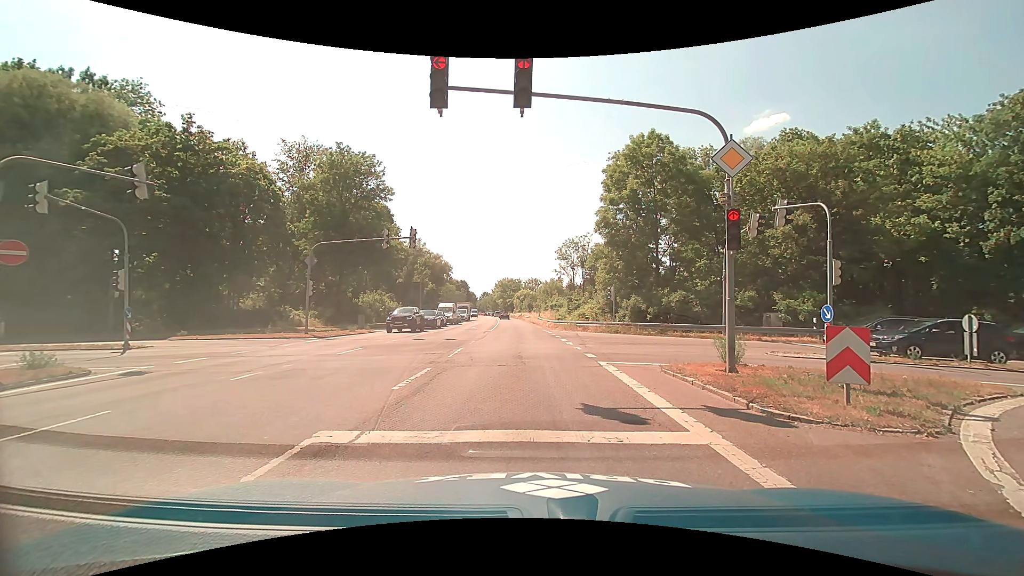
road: trunk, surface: asphalt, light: Day
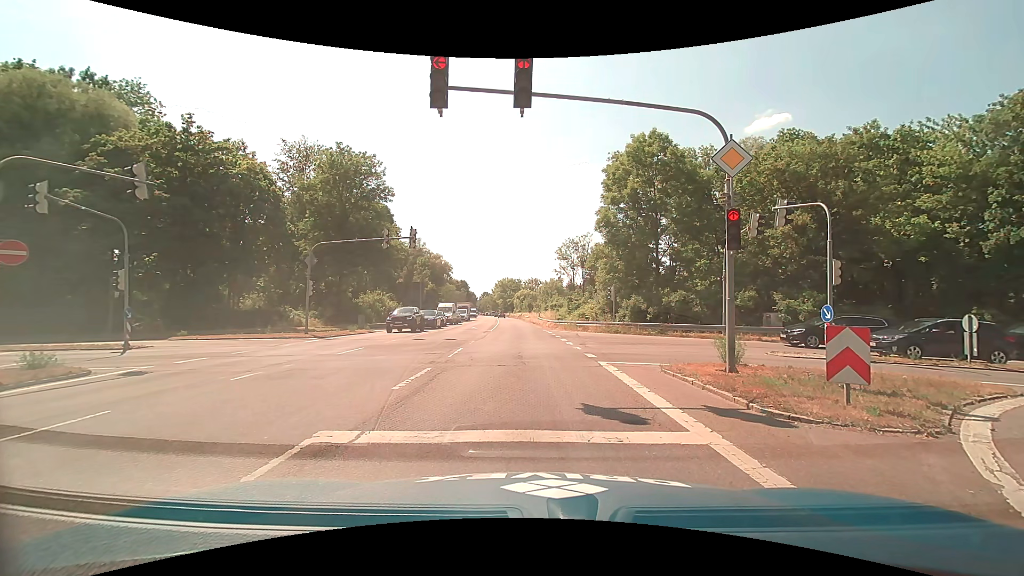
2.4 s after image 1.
(0.0, 0.0) m; 0°
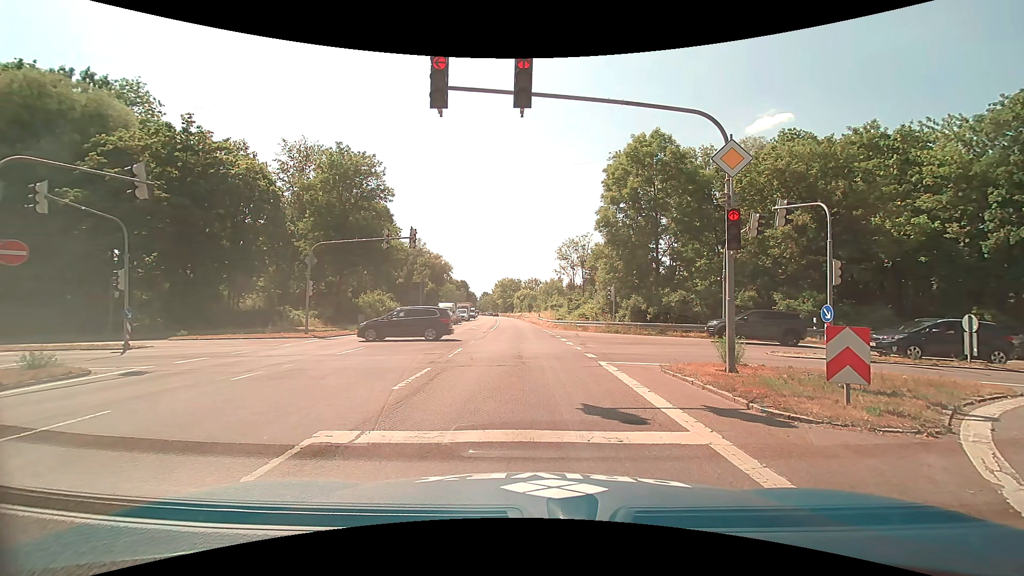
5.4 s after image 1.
(0.0, 0.0) m; 0°
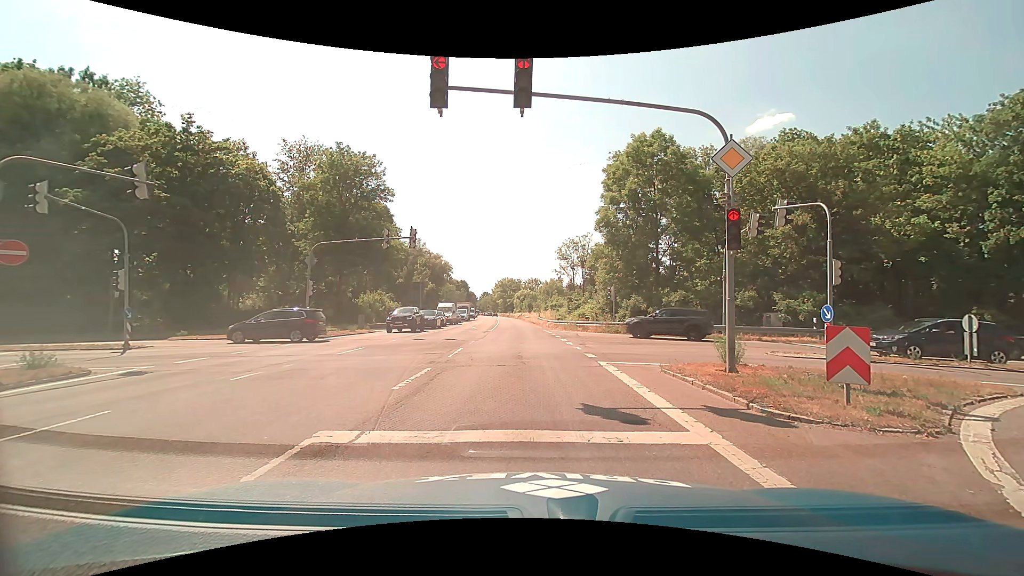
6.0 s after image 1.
(0.0, 0.0) m; 0°
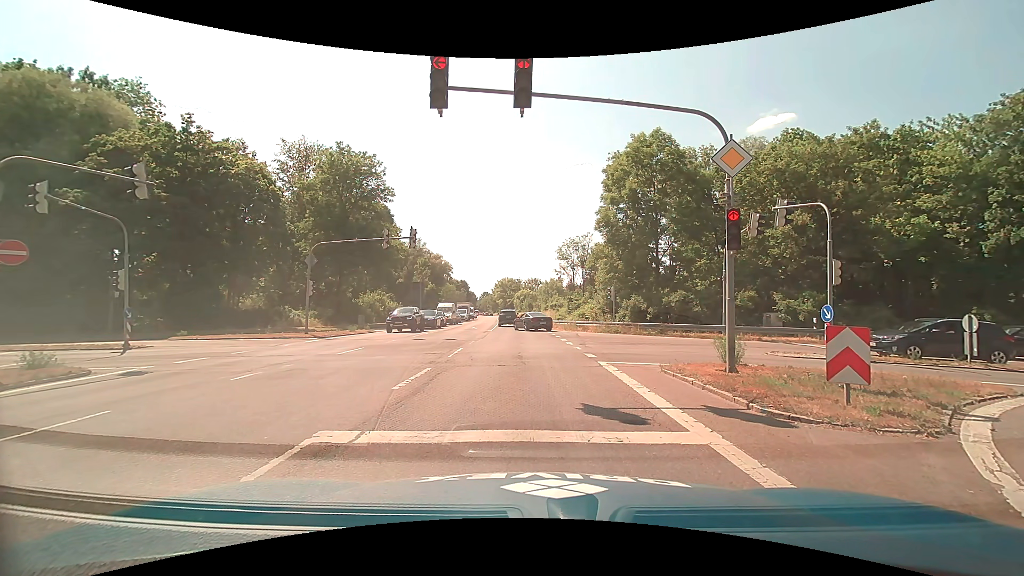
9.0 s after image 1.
(0.0, 0.0) m; 0°
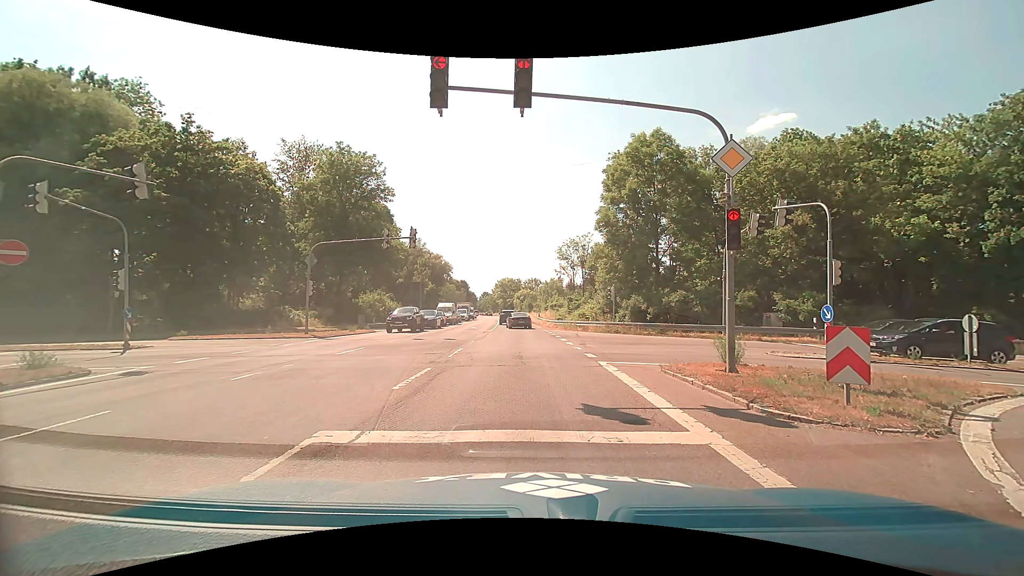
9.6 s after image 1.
(0.0, 0.0) m; 0°
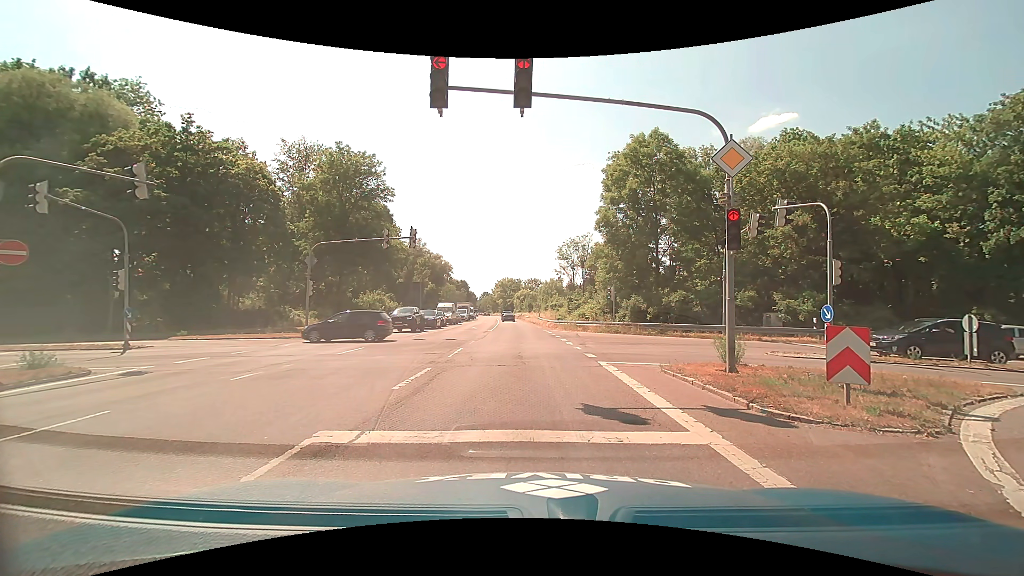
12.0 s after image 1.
(0.0, 0.0) m; 0°
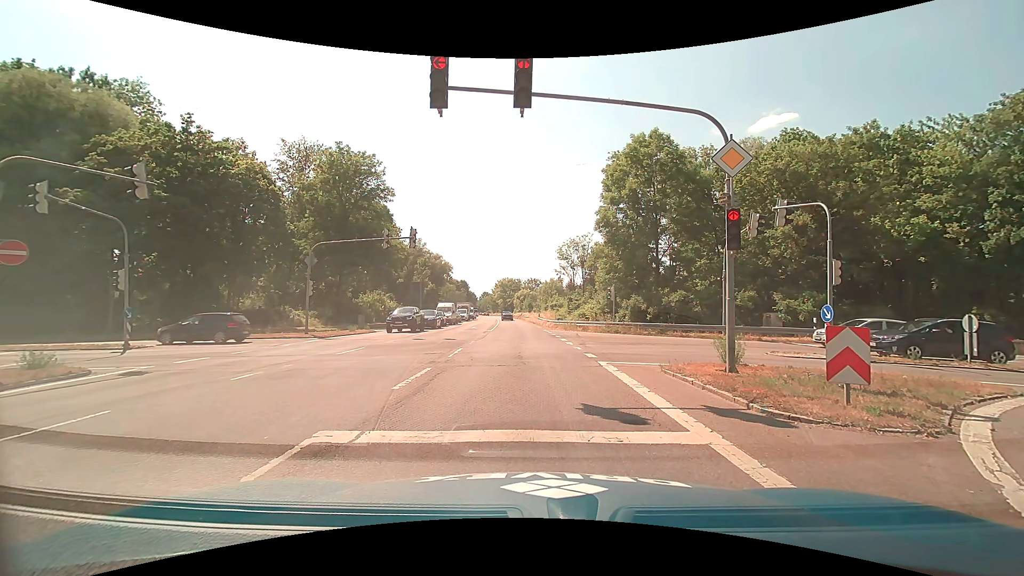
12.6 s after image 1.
(0.0, 0.0) m; 0°
(0, +10) (-1, +20) (-1, +30) (-2, +40) (-2, +50) (-3, +60) (-3, +70) (-4, +80) (-5, +90) (-5, +100) m
